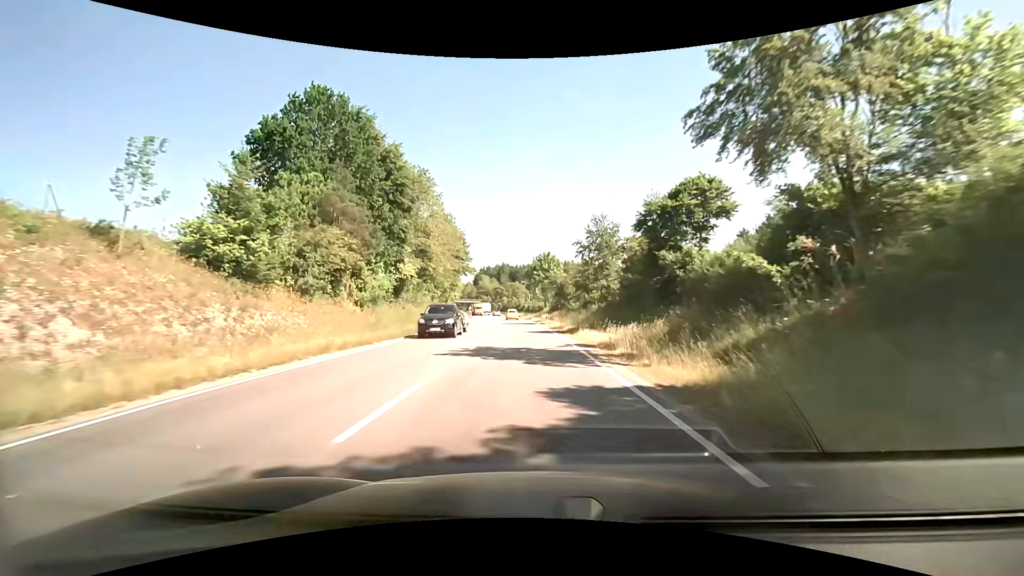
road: primary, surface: asphalt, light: Day
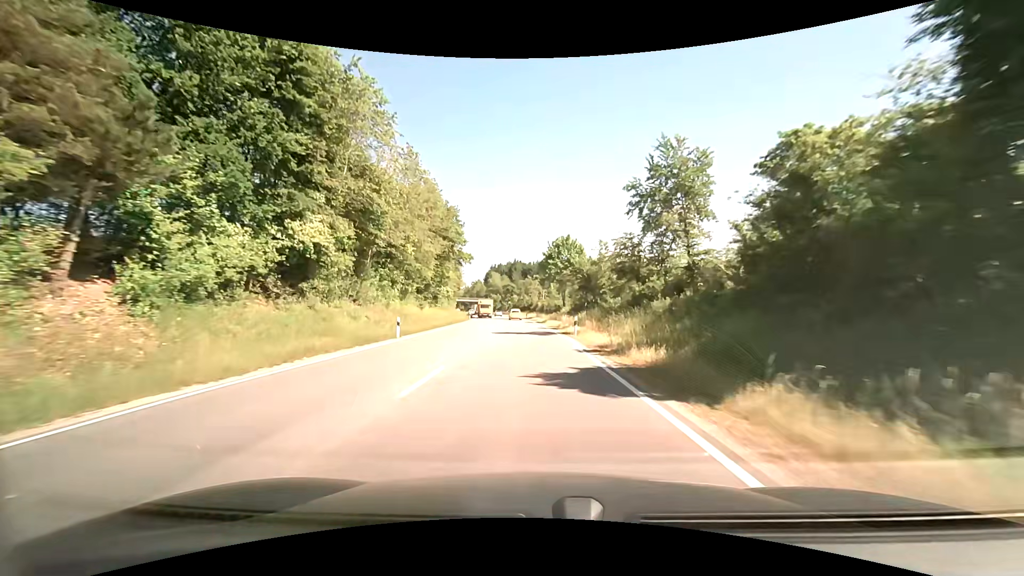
(-0.6, +21.8) m; -3°
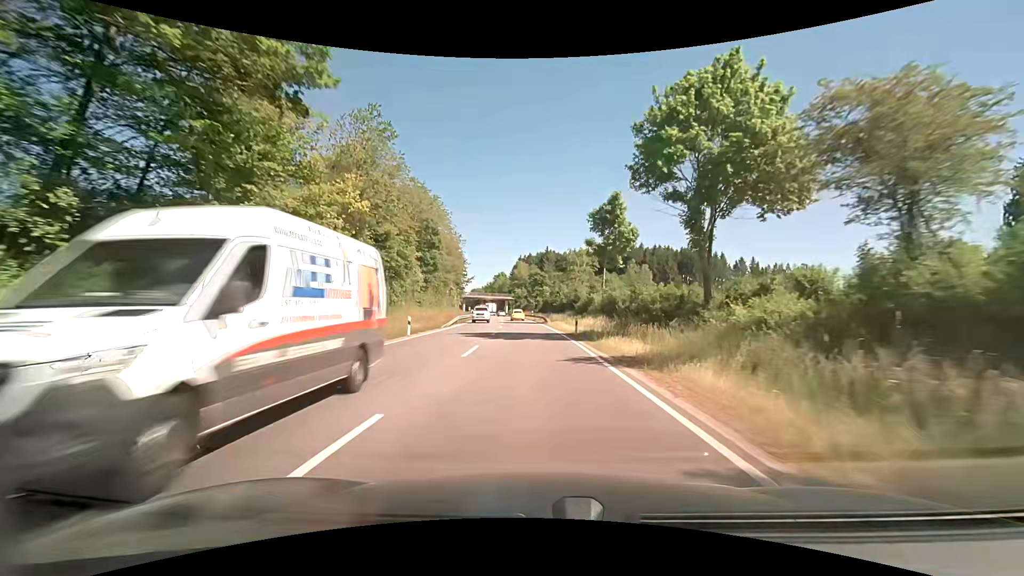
(-2.5, +54.1) m; -4°
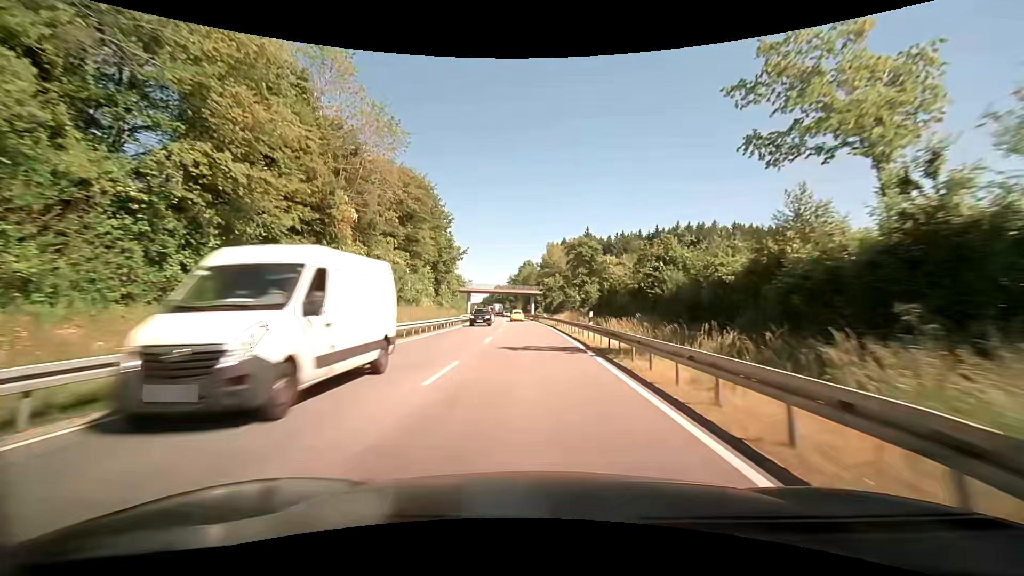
(-1.2, +54.0) m; -2°
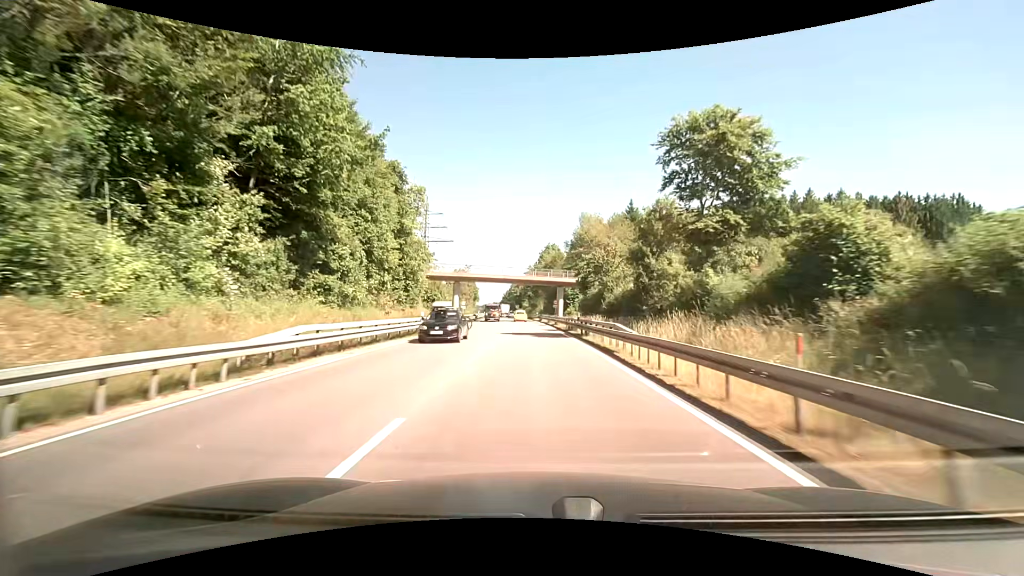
(-0.8, +43.5) m; -3°
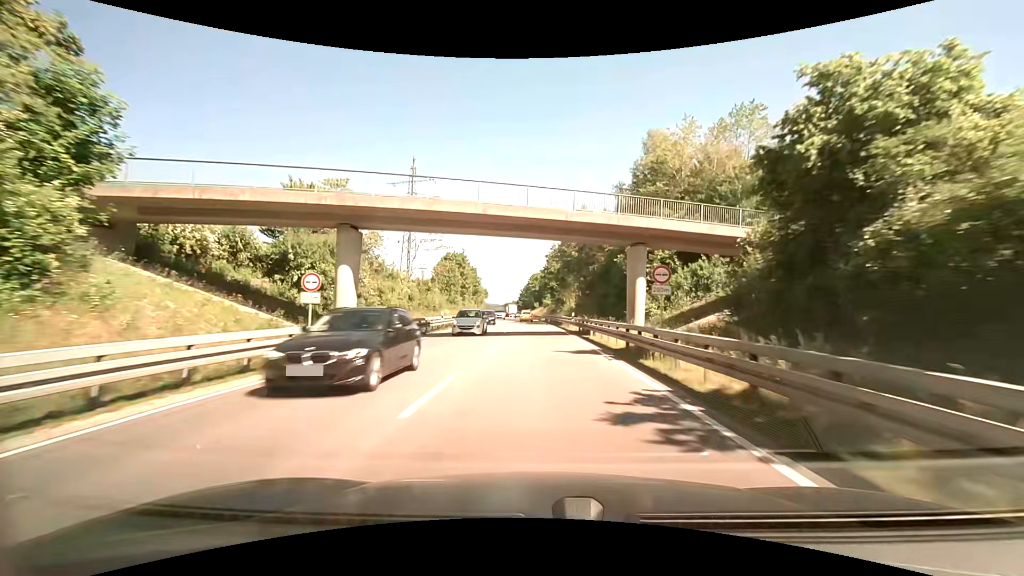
(-2.0, +44.3) m; -4°
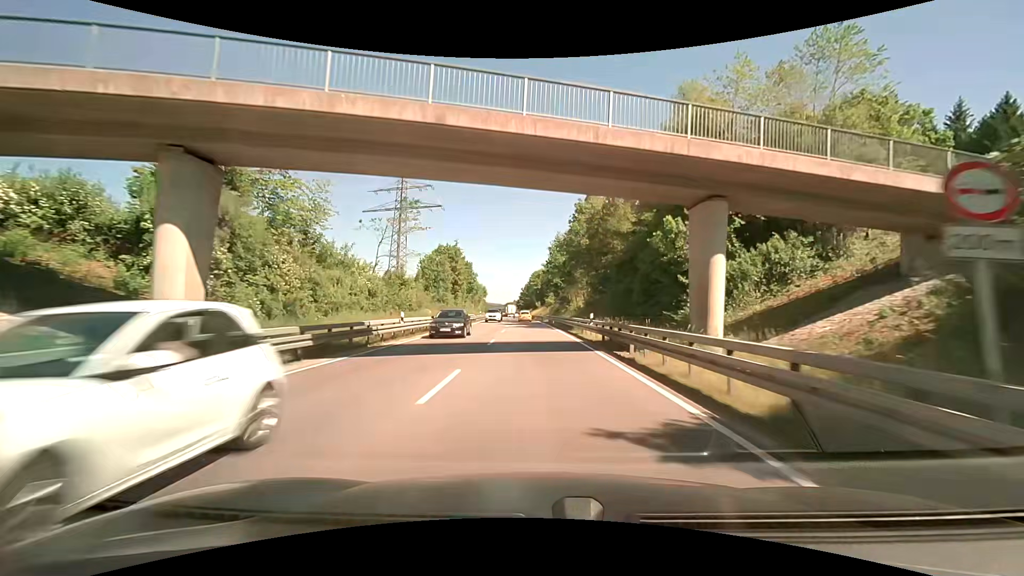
(0.0, +11.2) m; 0°
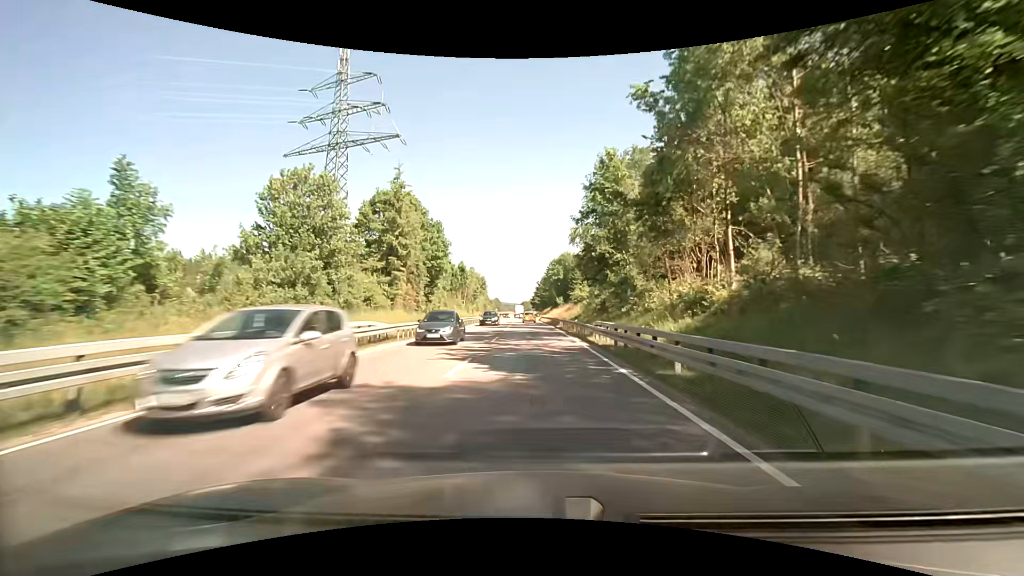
(-1.6, +45.5) m; -3°
(0, +10) (0, +20) (0, +30) (0, +40) (0, +50) (-1, +60) (-1, +70) (-1, +80) (-2, +90) (-2, +100) m
